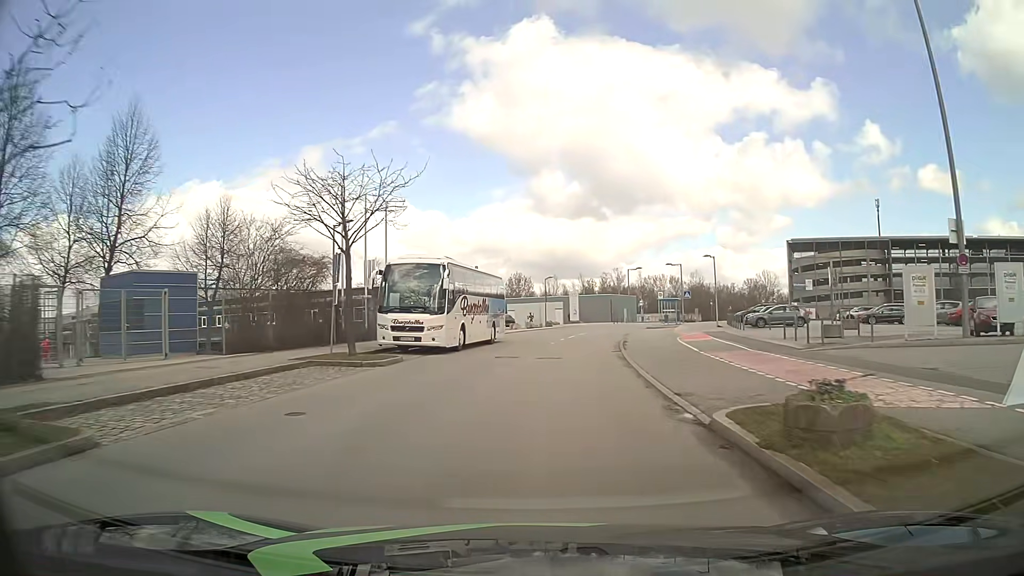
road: residential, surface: asphalt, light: Day
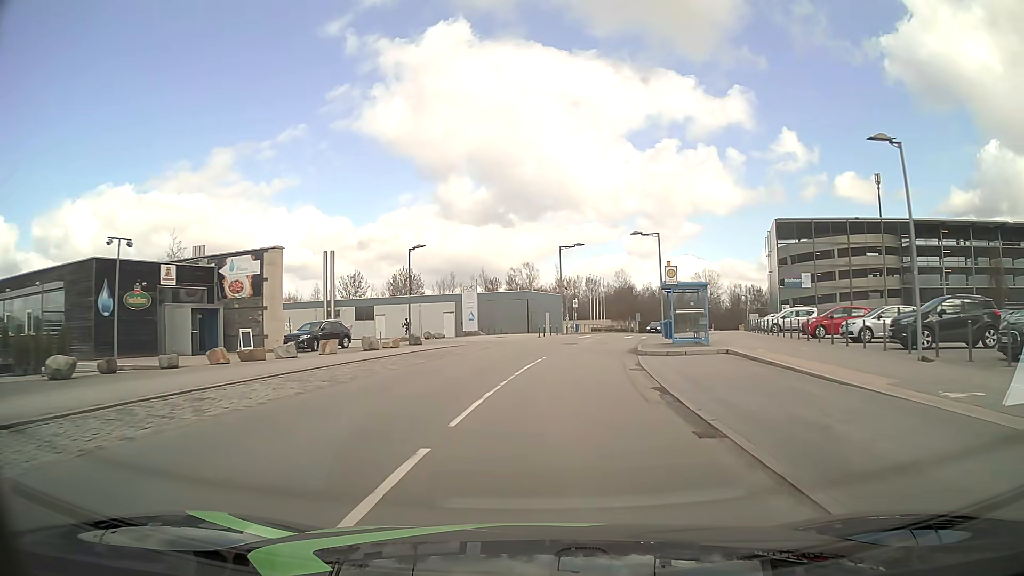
(+2.3, +35.4) m; +8°
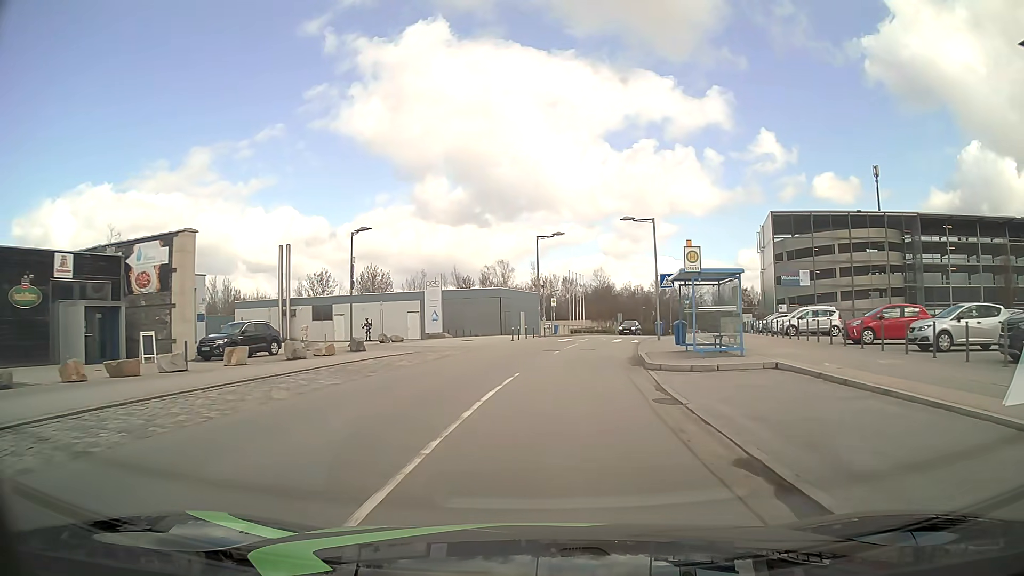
(+0.1, +7.0) m; +2°
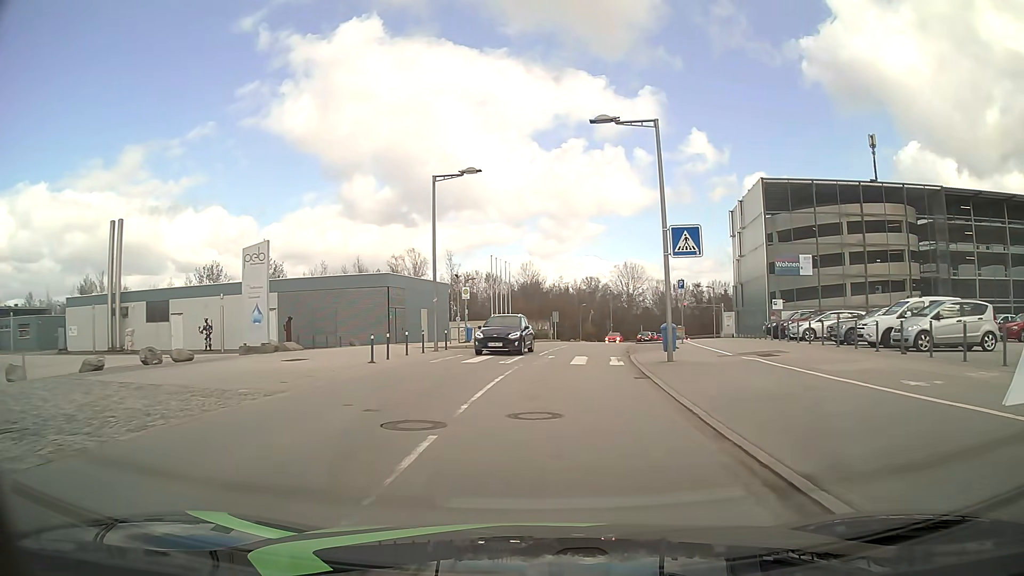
(+1.1, +20.0) m; +6°
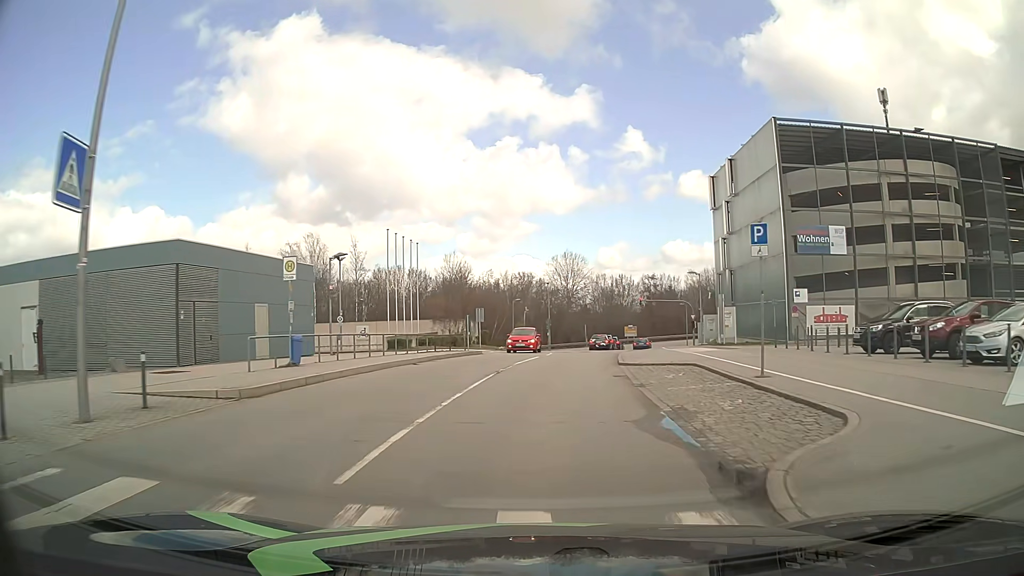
(+1.0, +18.9) m; +6°
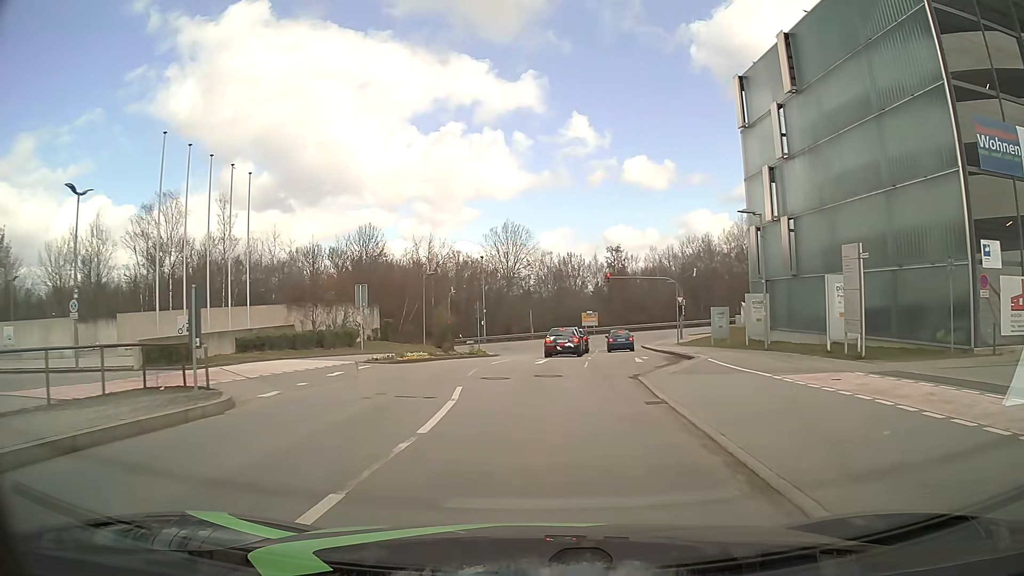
(+1.0, +23.3) m; +5°
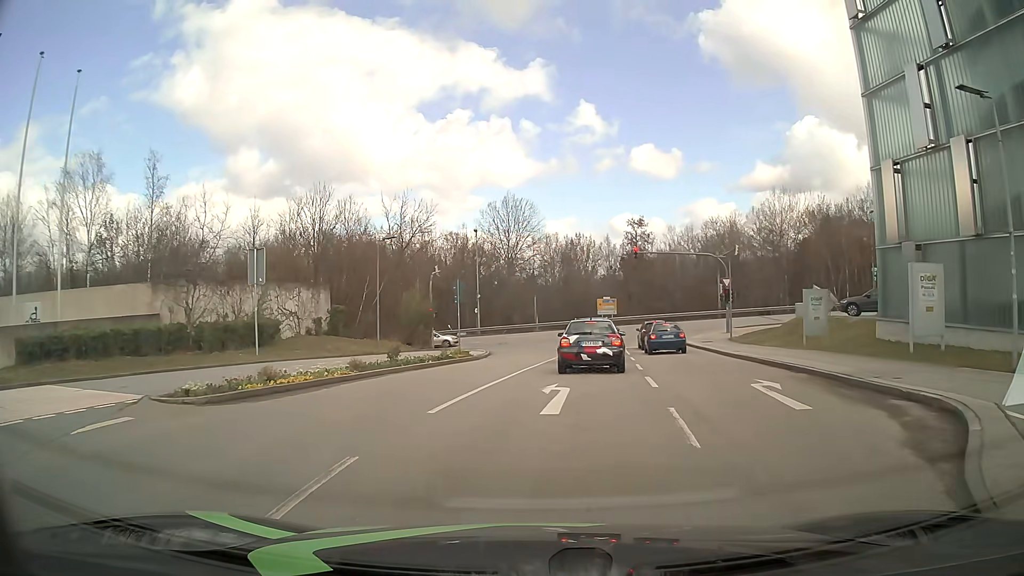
(0.0, +13.8) m; 0°
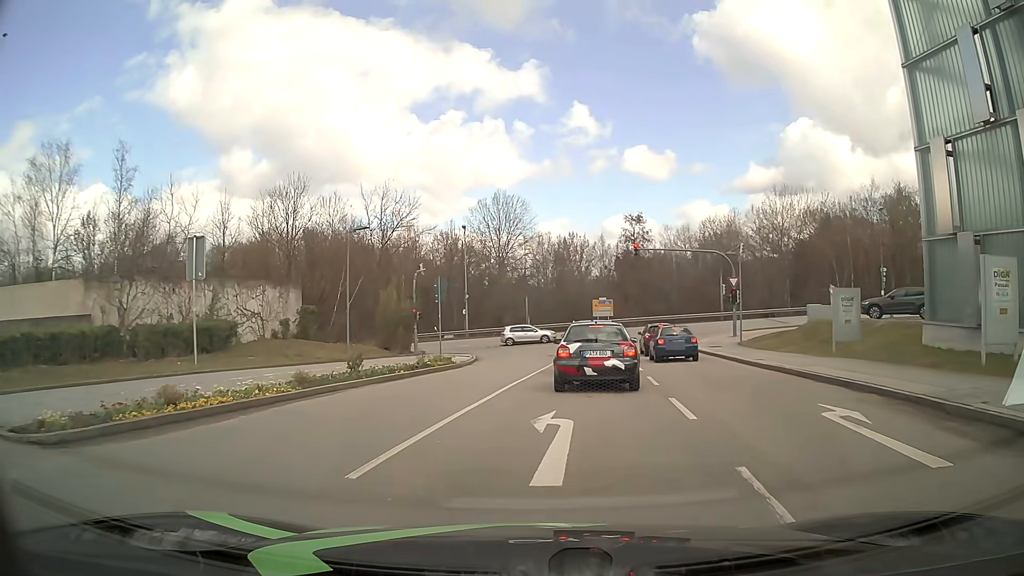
(0.0, +3.6) m; +1°
(0, +10) (+1, +20) (+2, +30) (+2, +40) (+1, +50) (-6, +56) (-16, +59) (-26, +59) (-36, +59) (-46, +59) m
